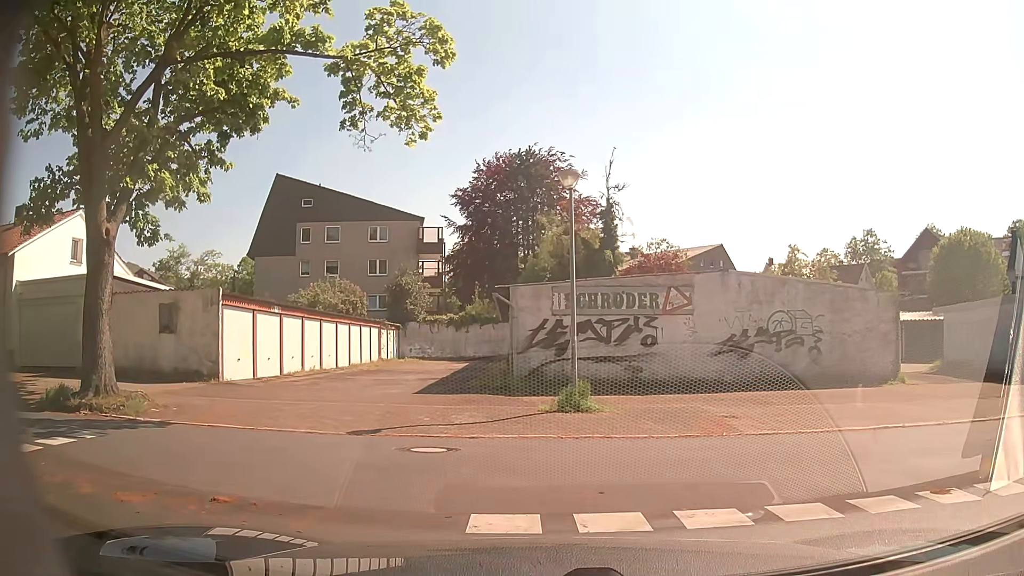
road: residential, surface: asphalt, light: Day
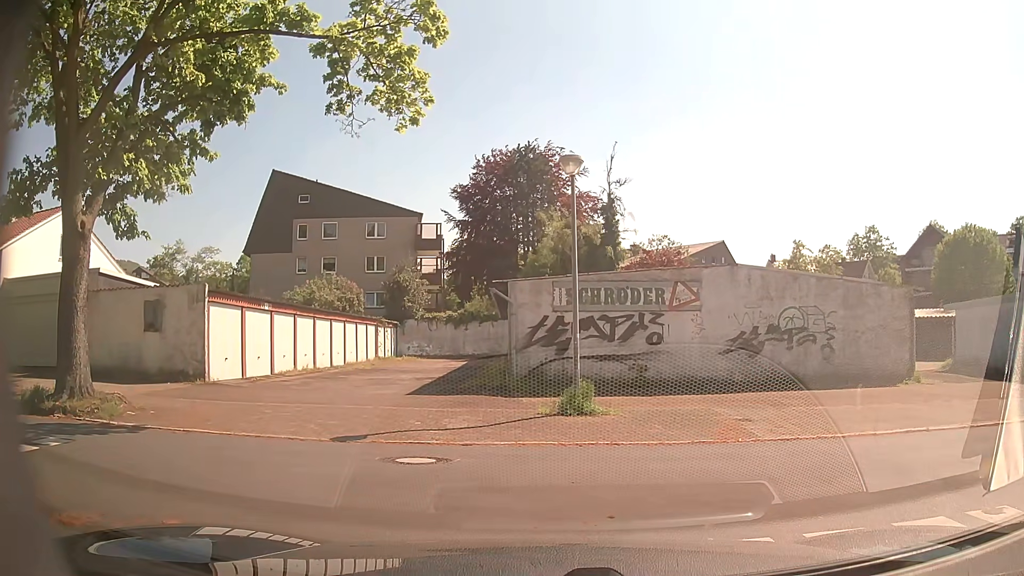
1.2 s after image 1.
(0.0, +0.8) m; 0°
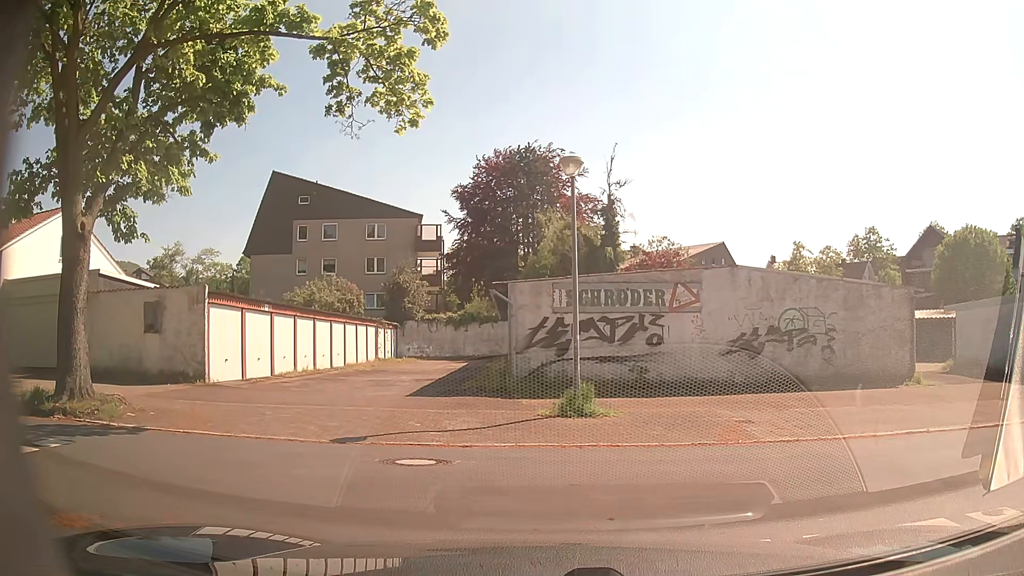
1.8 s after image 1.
(0.0, +0.1) m; 0°
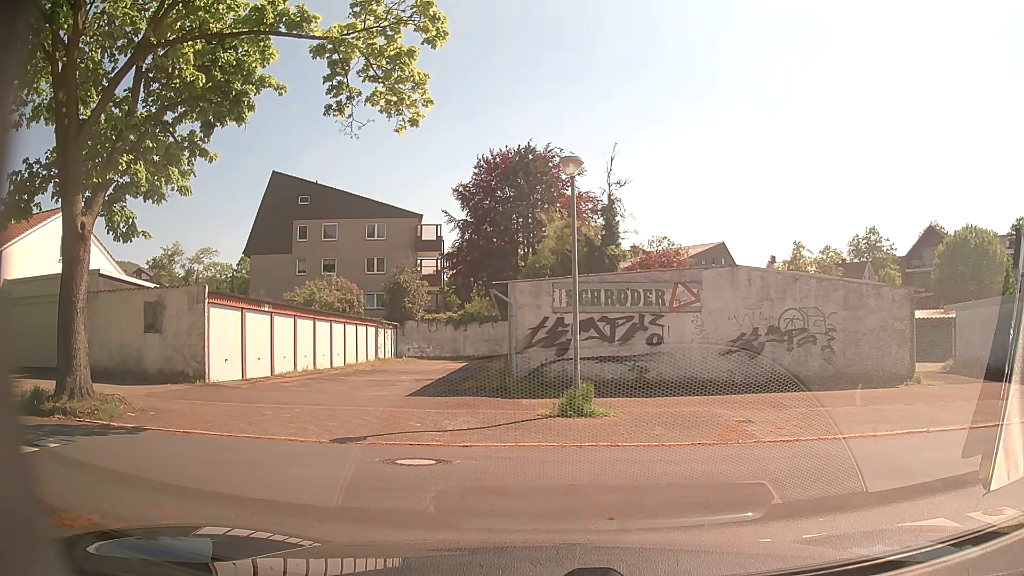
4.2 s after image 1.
(0.0, 0.0) m; 0°
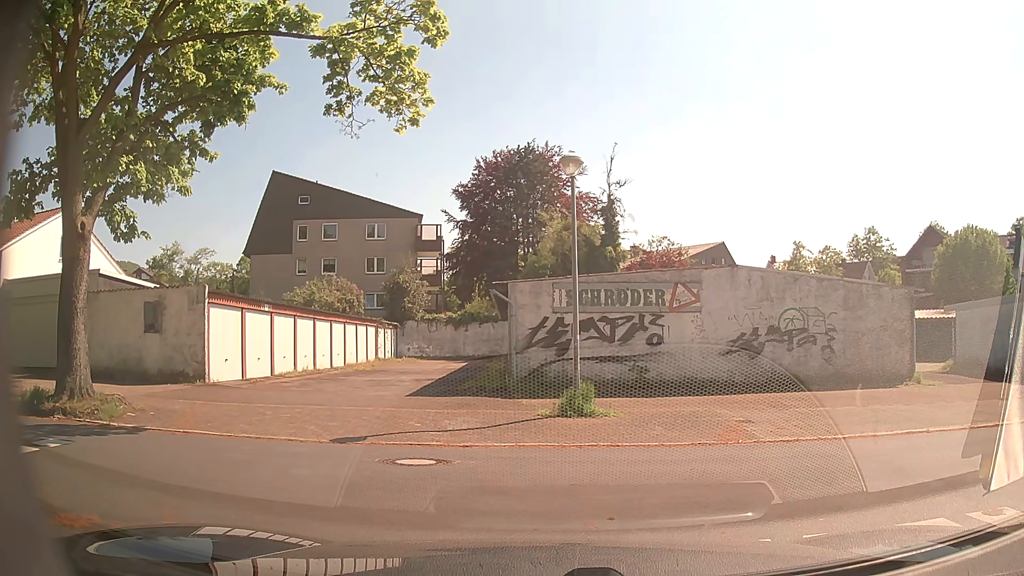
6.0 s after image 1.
(0.0, 0.0) m; 0°
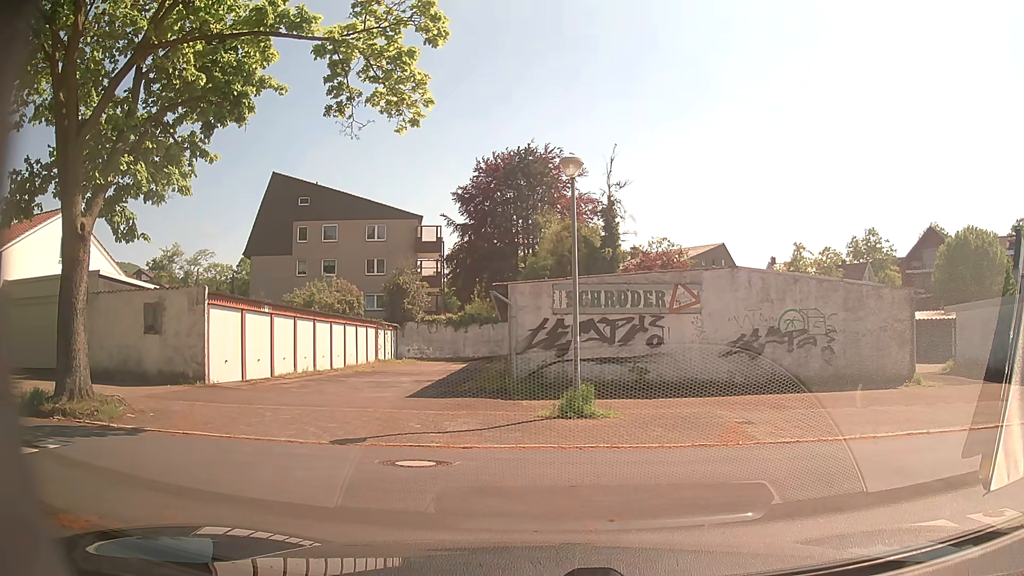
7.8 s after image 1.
(0.0, 0.0) m; 0°
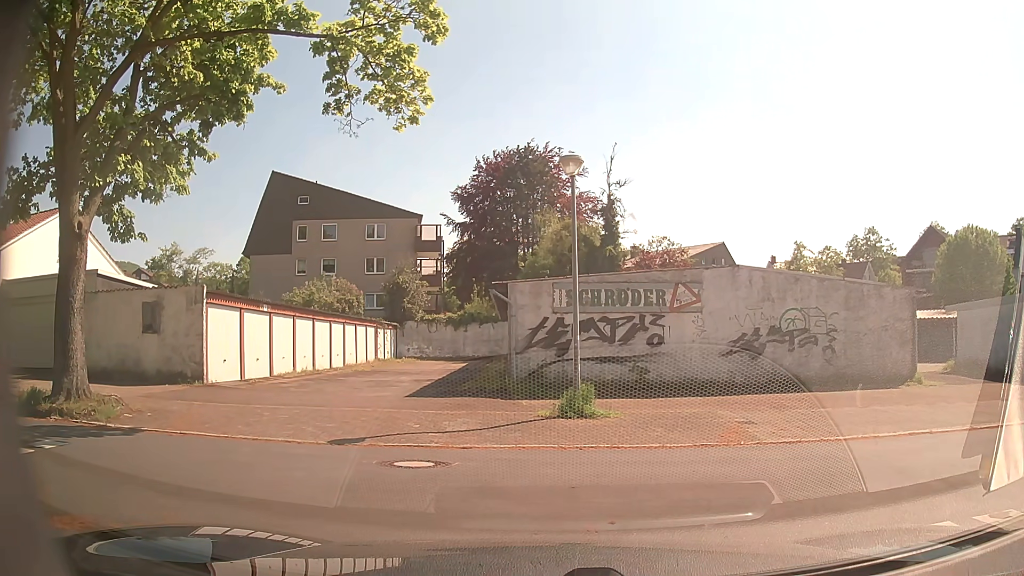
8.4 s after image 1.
(0.0, +0.1) m; 0°
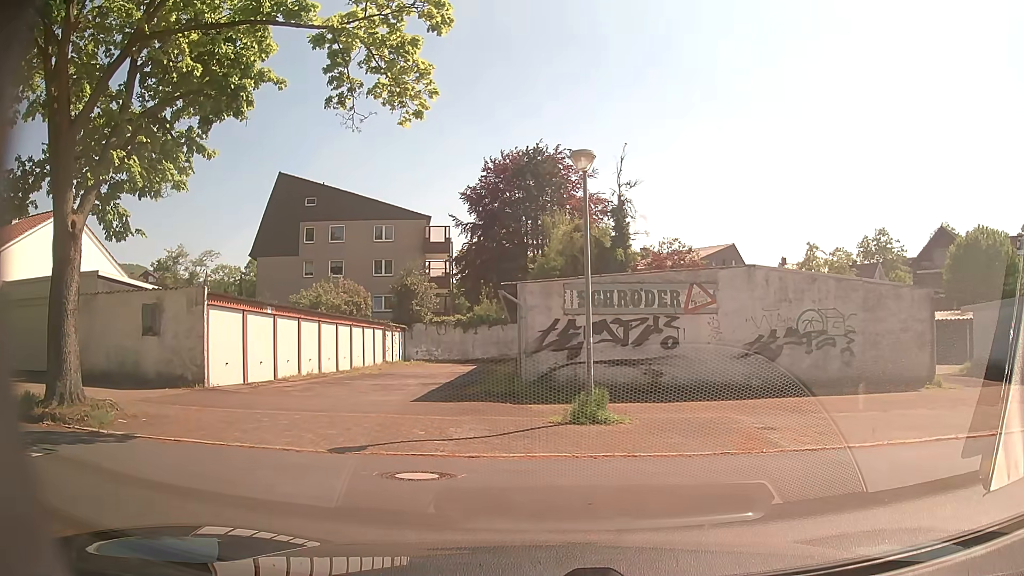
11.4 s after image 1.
(0.0, +0.6) m; 0°
